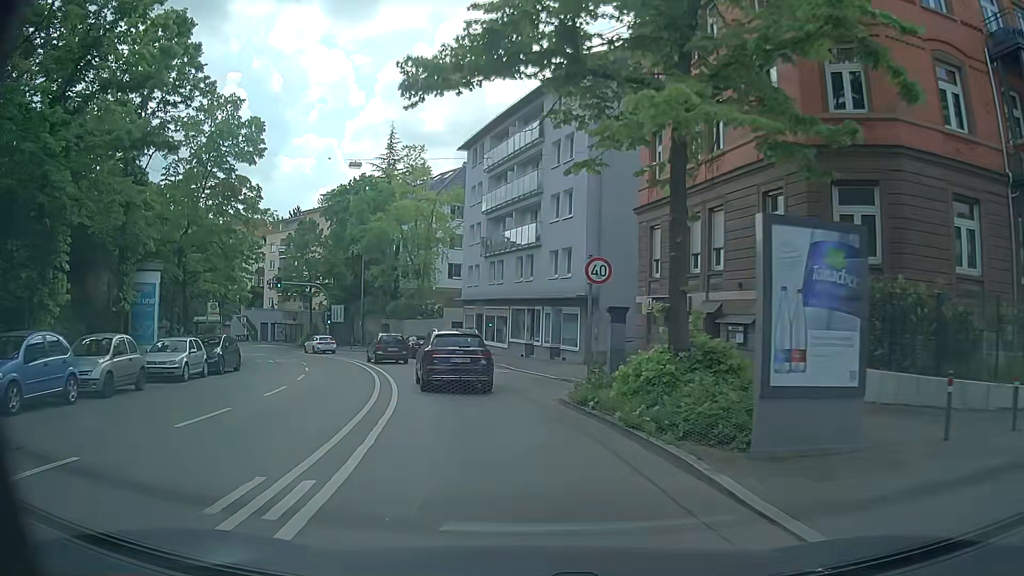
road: secondary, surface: asphalt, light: Day
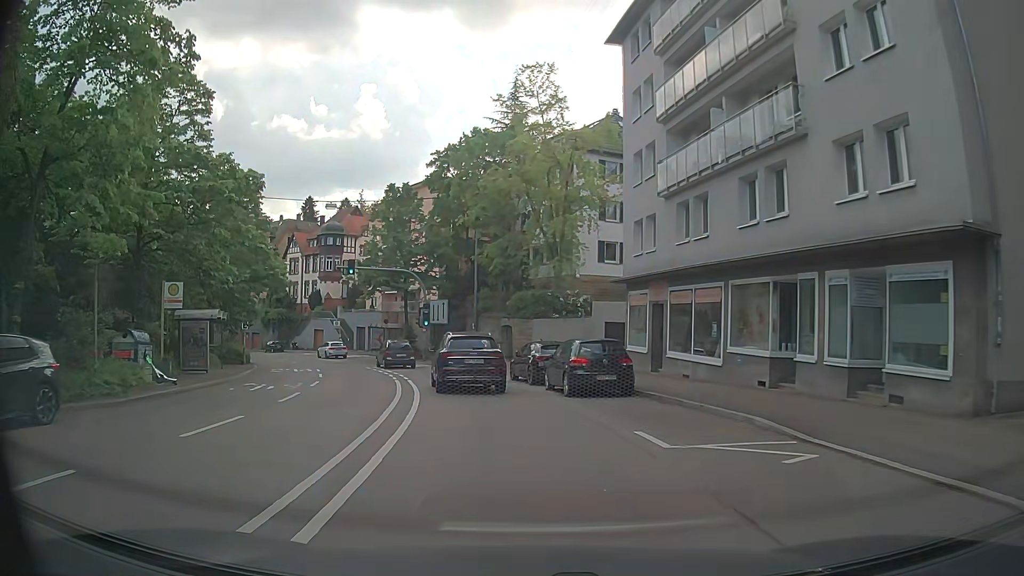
(-2.3, +19.7) m; -13°
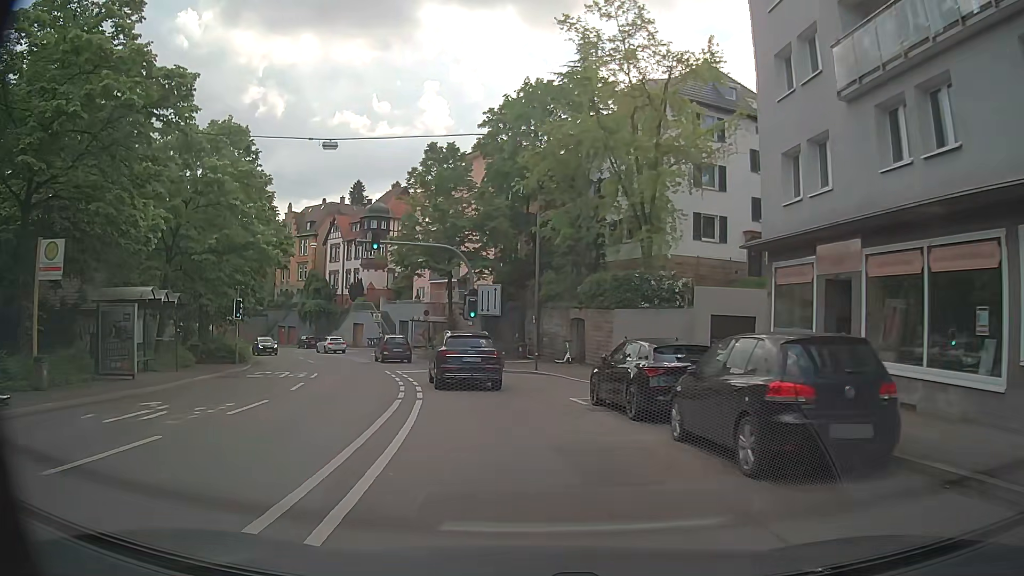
(-0.4, +10.3) m; -6°
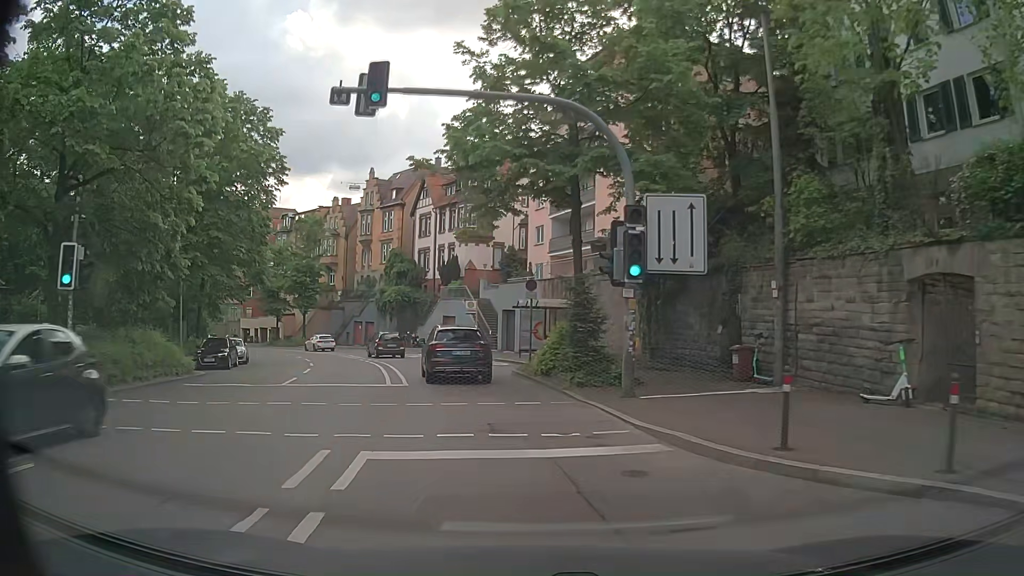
(-1.6, +21.9) m; -10°
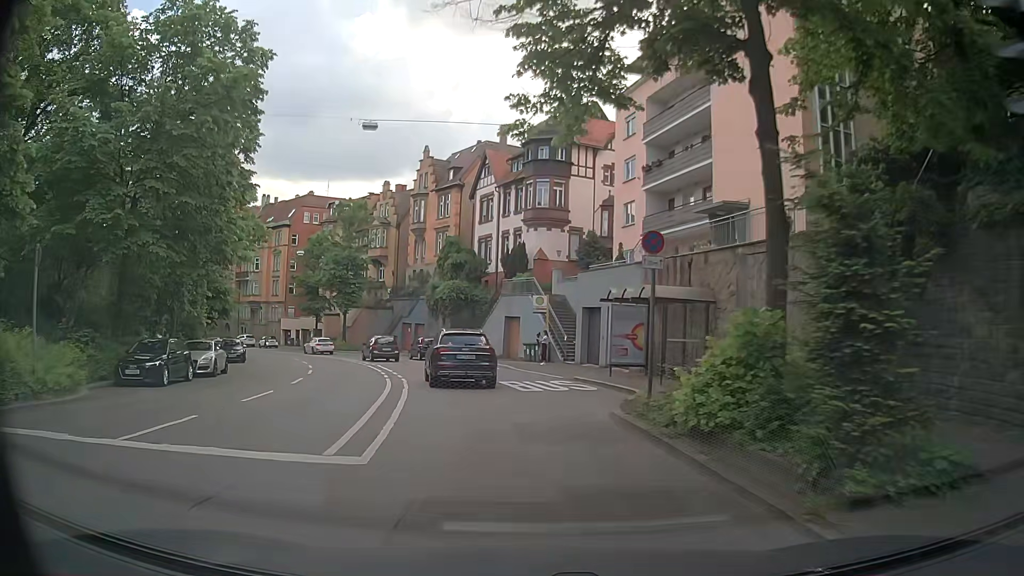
(-0.6, +11.2) m; -7°
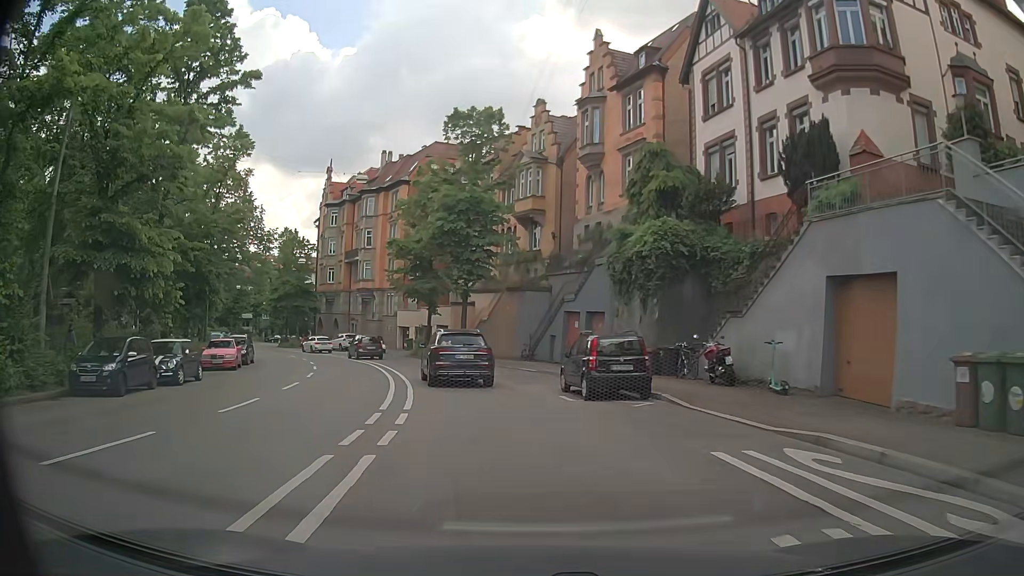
(-3.4, +27.3) m; -15°
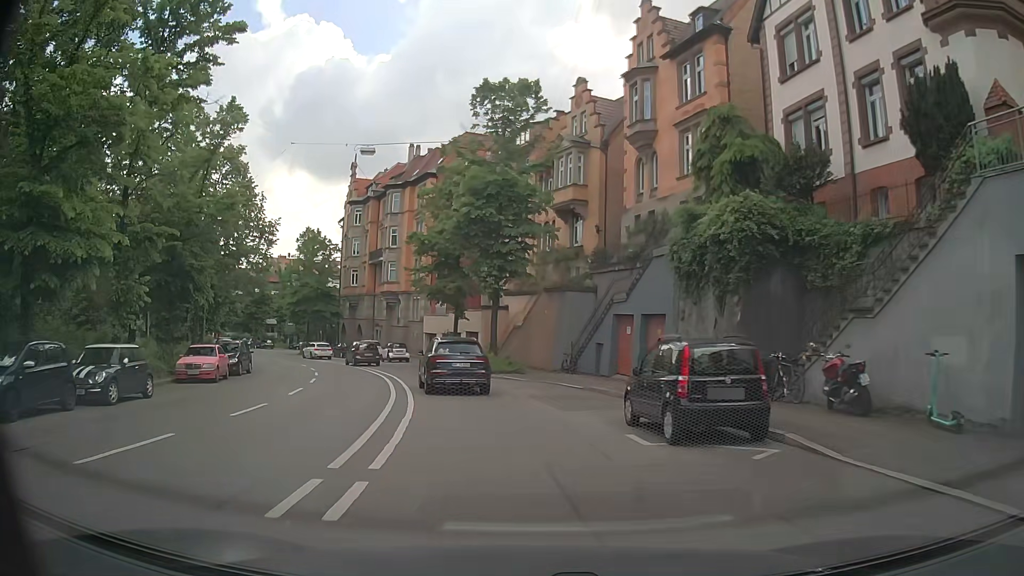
(-0.2, +5.6) m; -3°
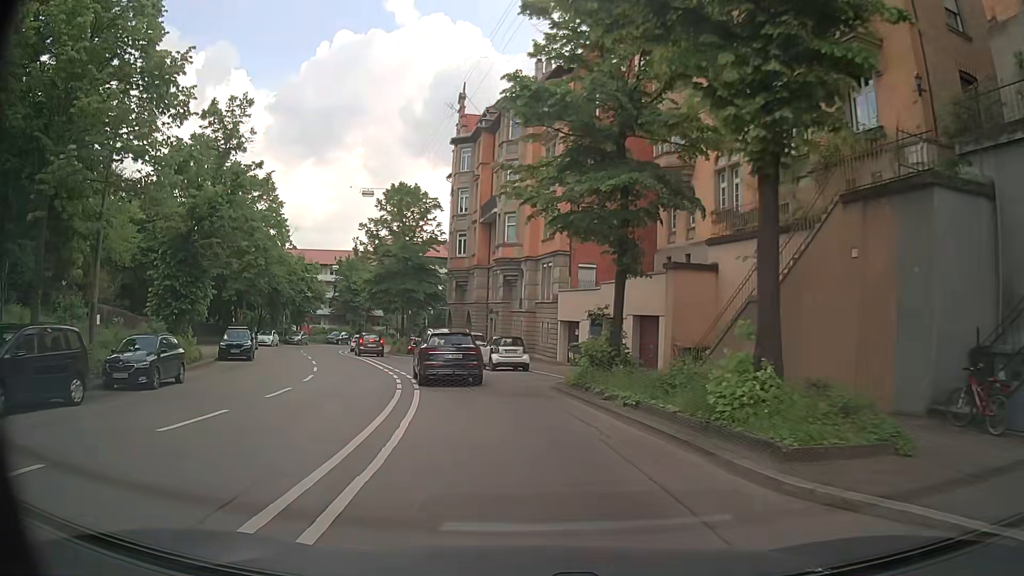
(-2.4, +23.0) m; -11°
